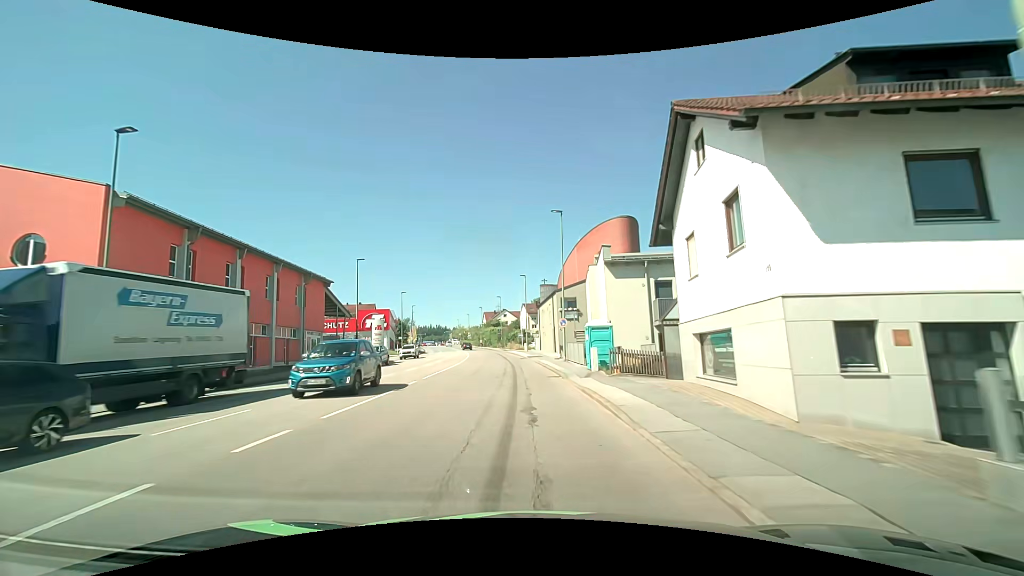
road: tertiary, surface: asphalt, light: Day
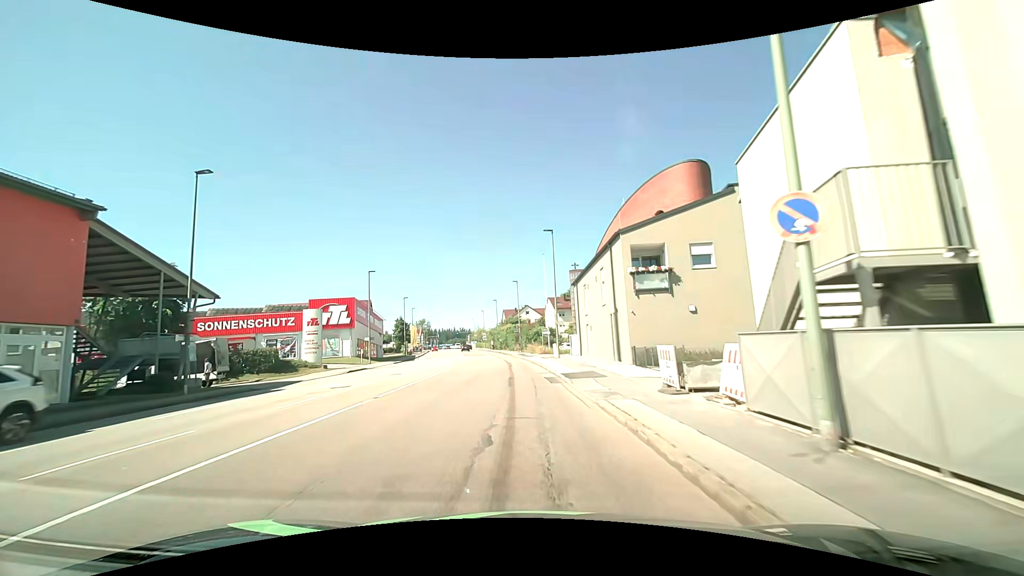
(-0.7, +27.5) m; -3°
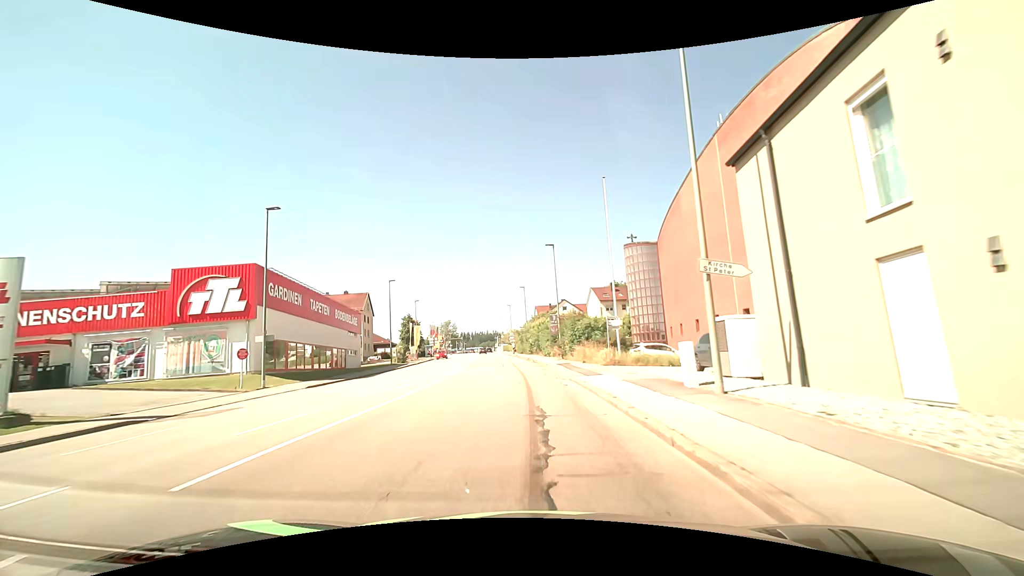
(-1.0, +27.9) m; -4°
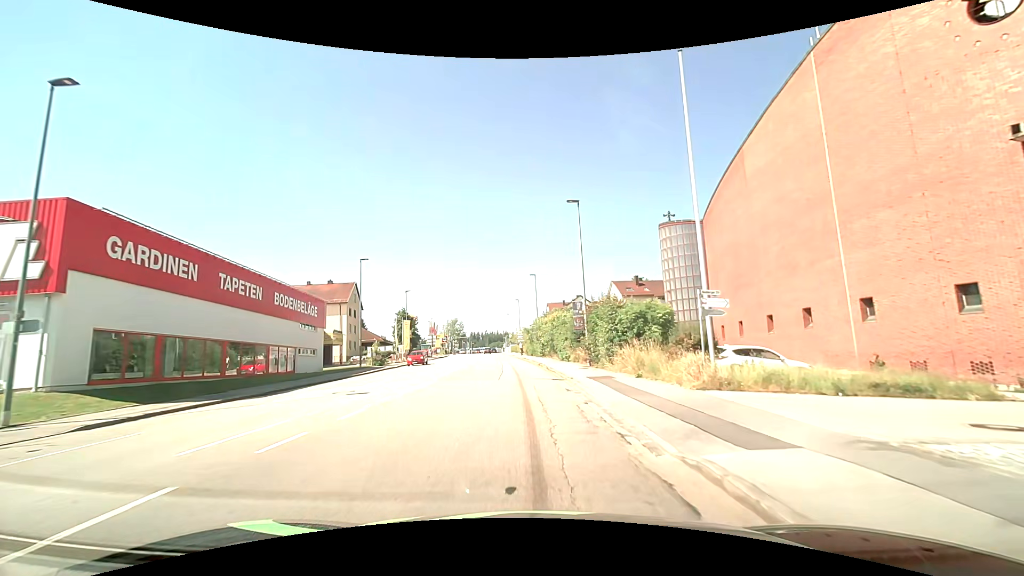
(-0.1, +14.1) m; -1°
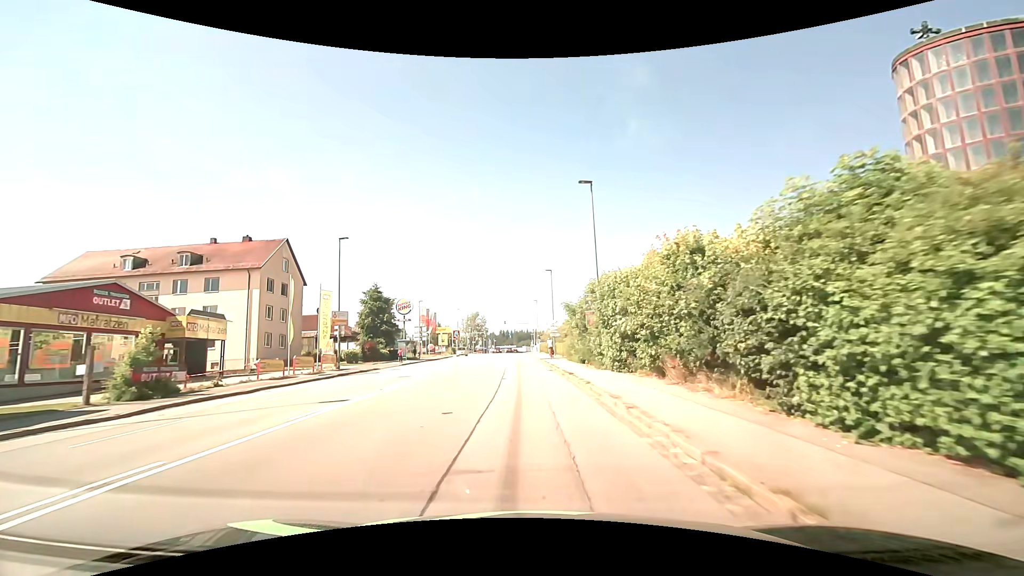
(-1.3, +35.7) m; -4°
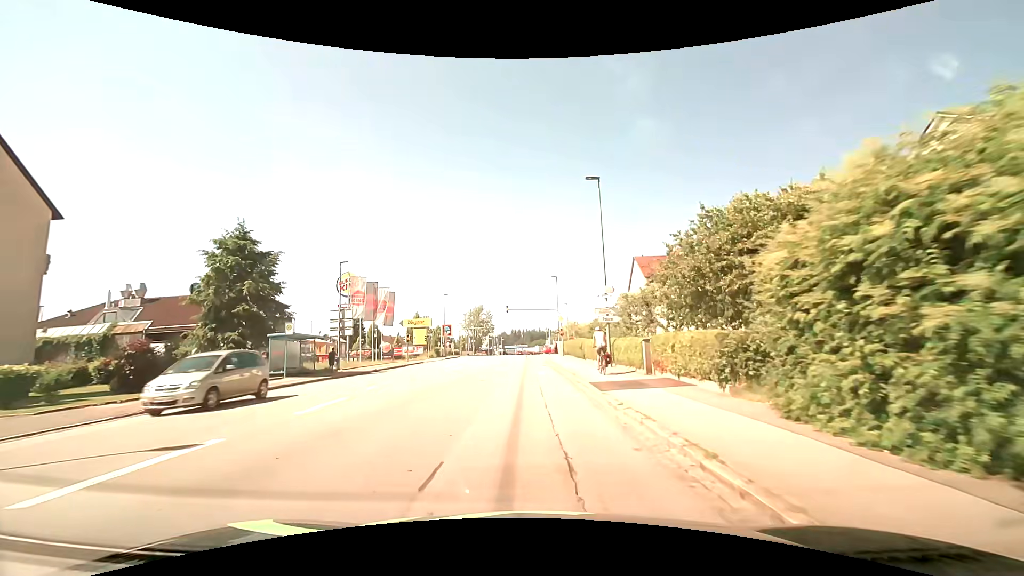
(-0.7, +33.1) m; -2°
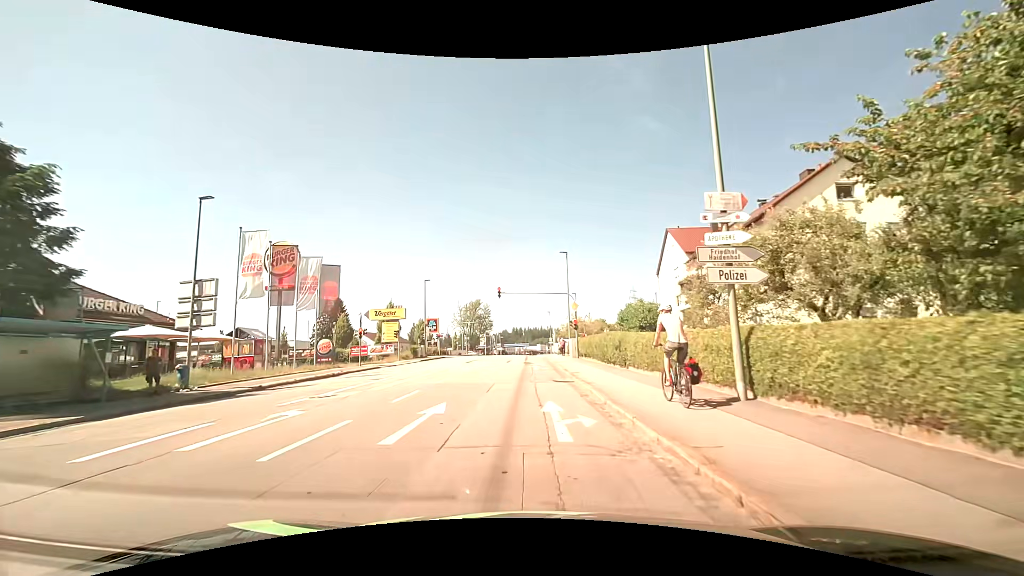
(+0.2, +15.9) m; +1°
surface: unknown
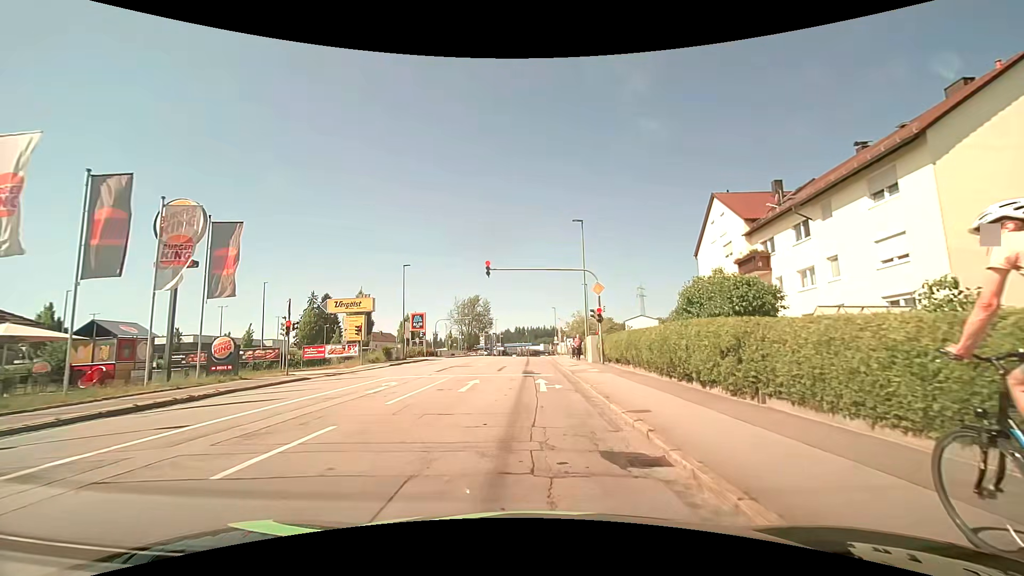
(-0.2, +12.3) m; -1°
(0, +10) (0, +20) (0, +30) (0, +40) (0, +50) (0, +60) (0, +70) (0, +80) (0, +90) (0, +100) m
